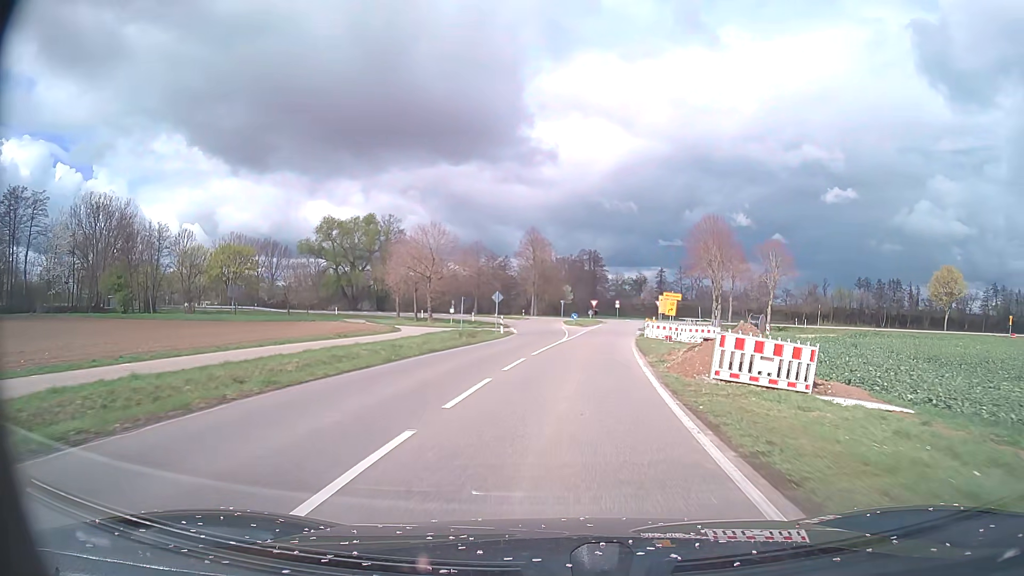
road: tertiary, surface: asphalt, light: Day
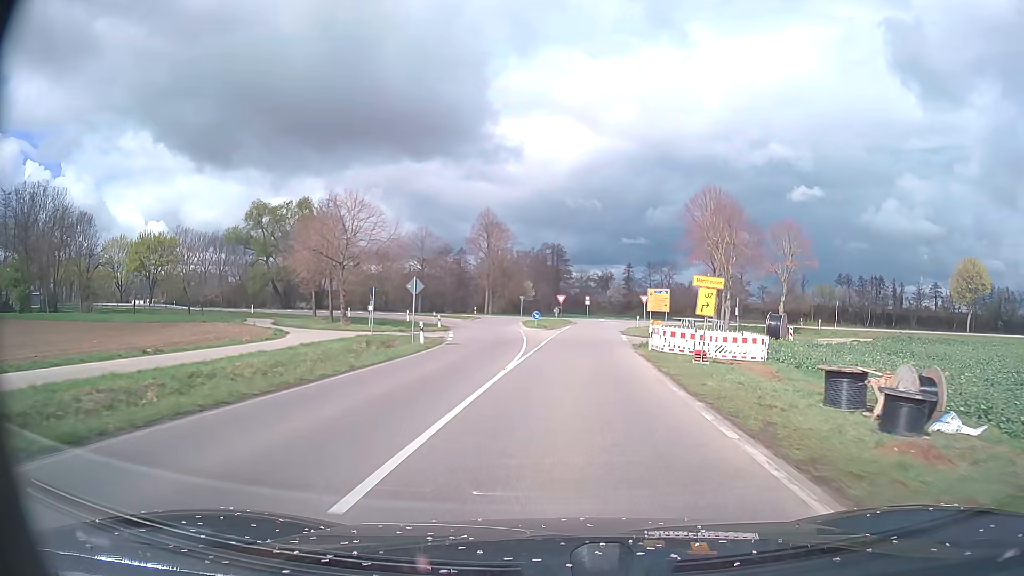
(+0.4, +17.0) m; +3°
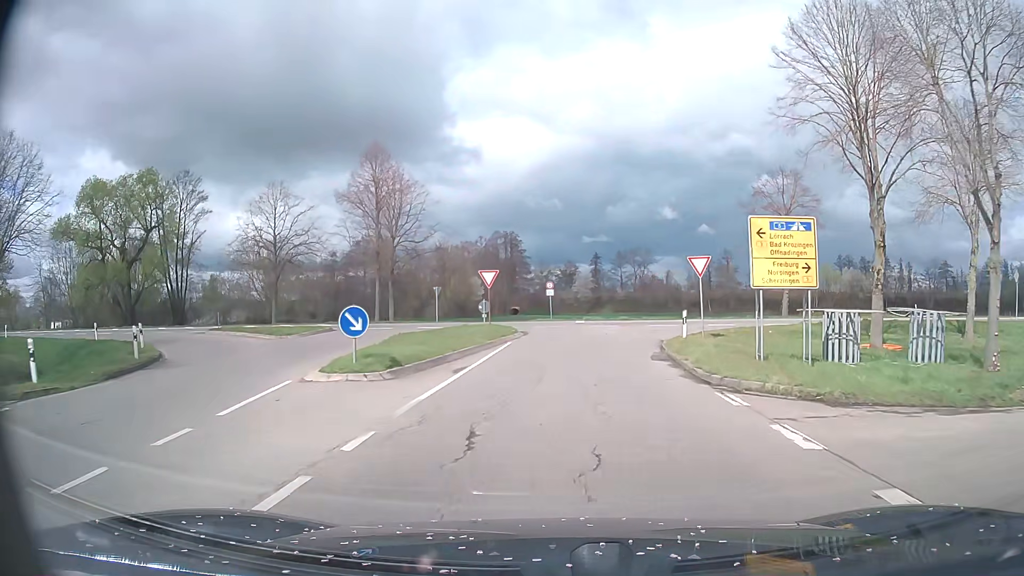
(+1.7, +37.7) m; +3°
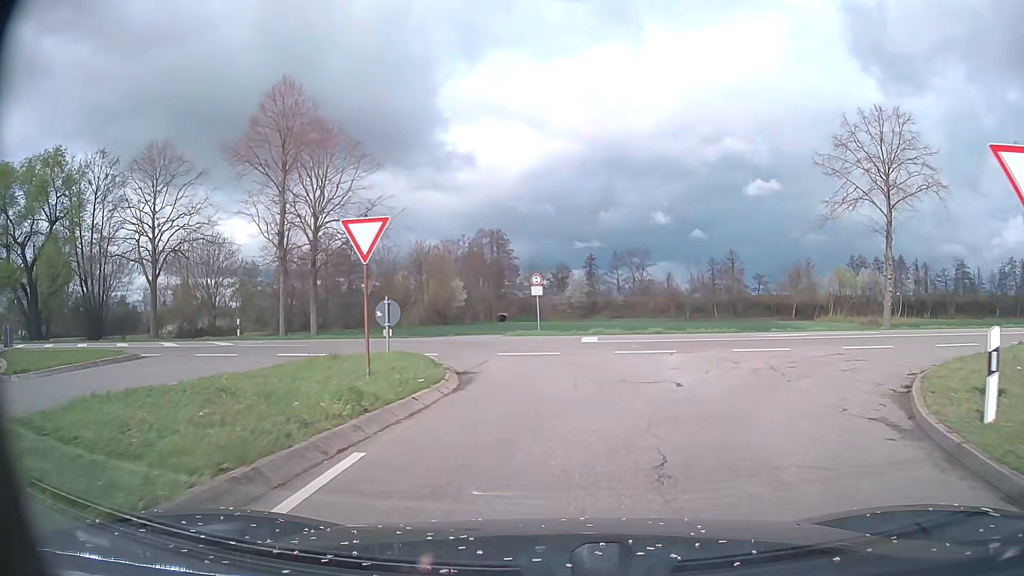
(+0.1, +17.4) m; +1°
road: secondary_link
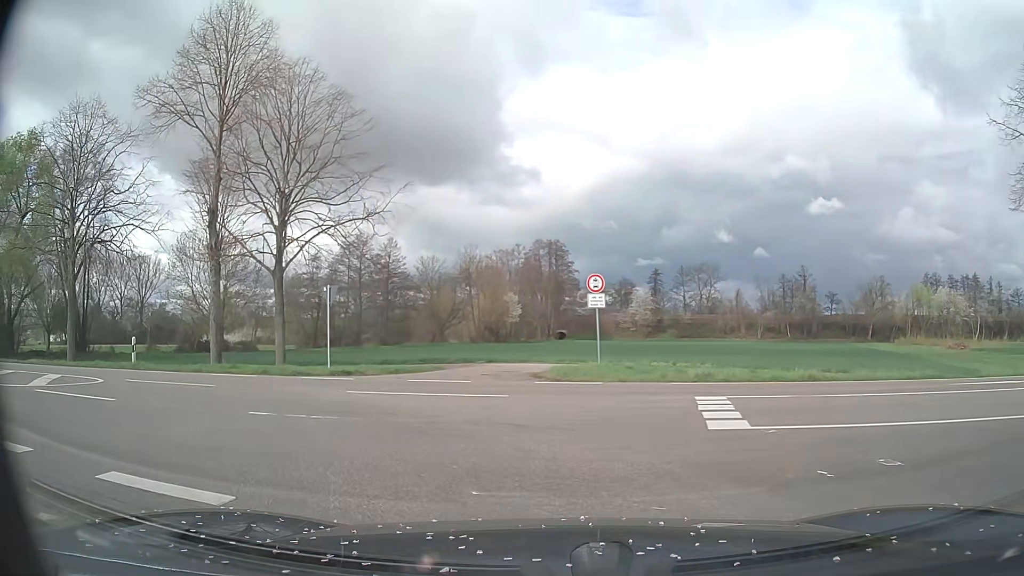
(-0.2, +12.3) m; -6°
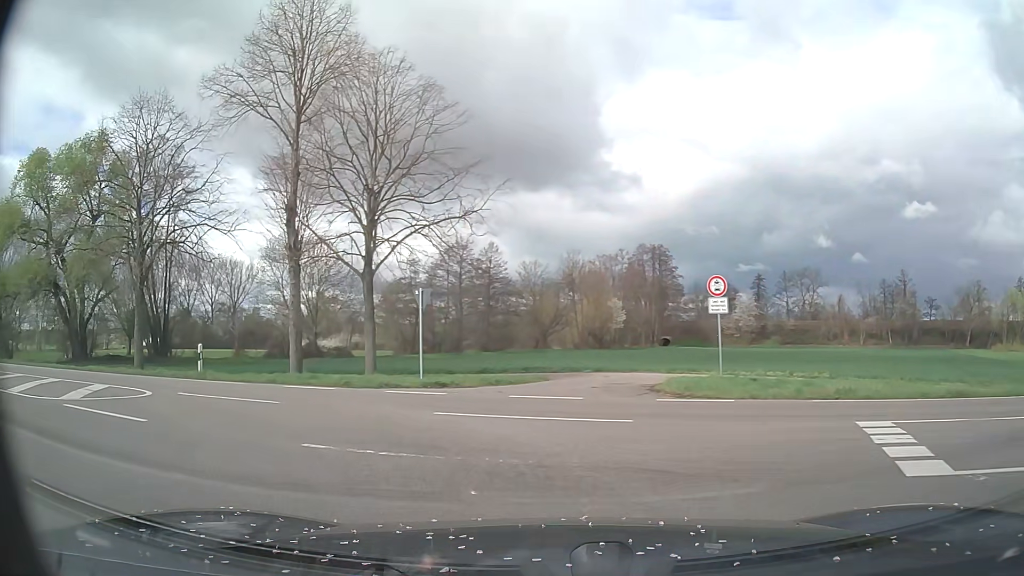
(-0.2, +2.2) m; -10°
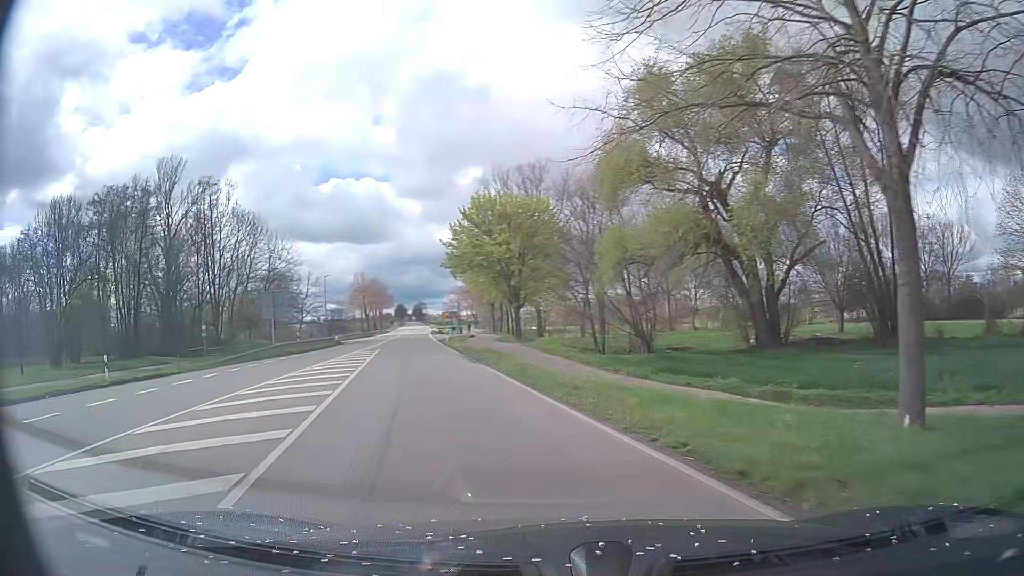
(-10.6, +16.6) m; -60°
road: secondary
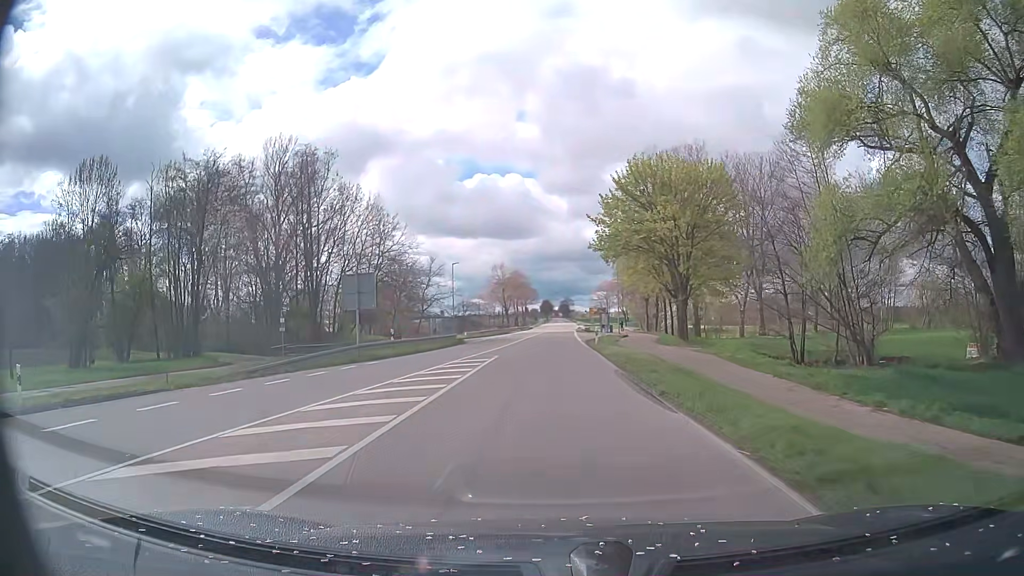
(-1.8, +12.3) m; -13°
